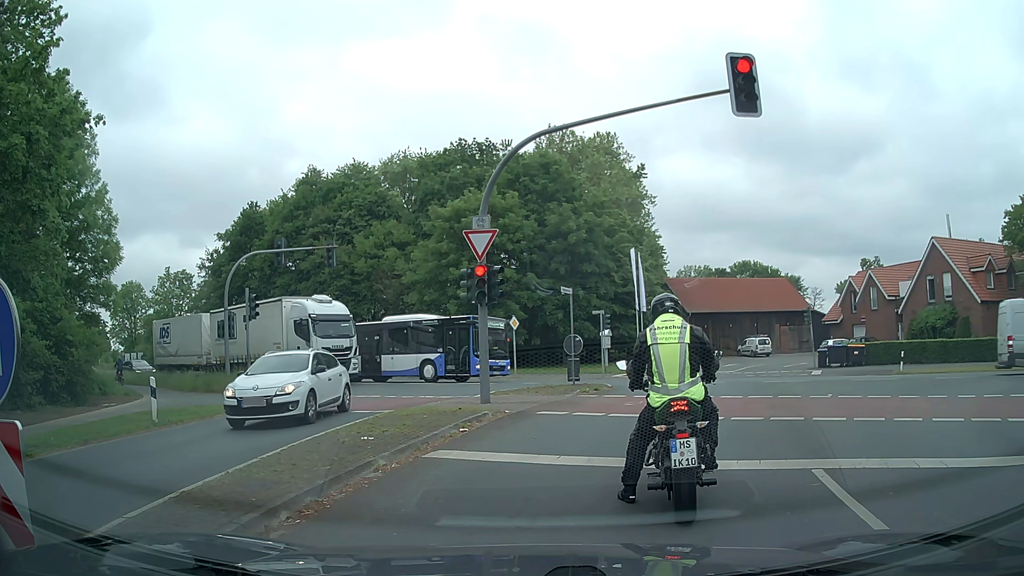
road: secondary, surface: asphalt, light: Day
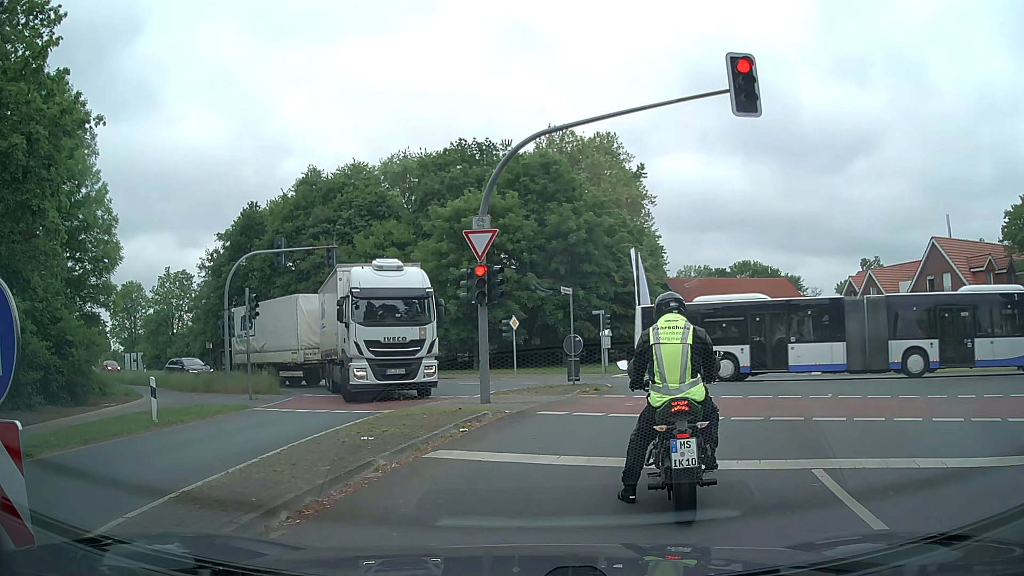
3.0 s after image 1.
(0.0, 0.0) m; 0°
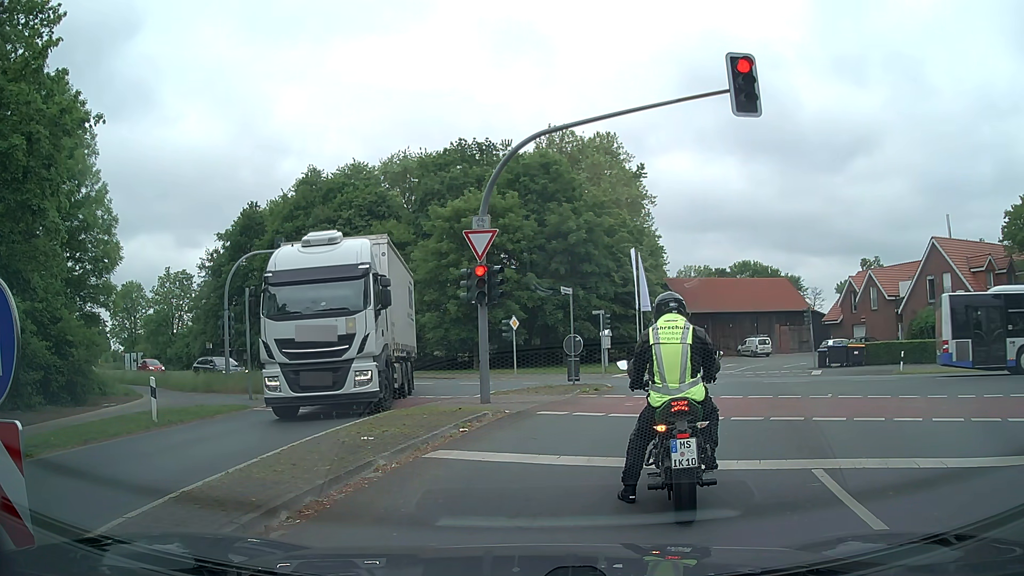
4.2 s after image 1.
(0.0, 0.0) m; 0°
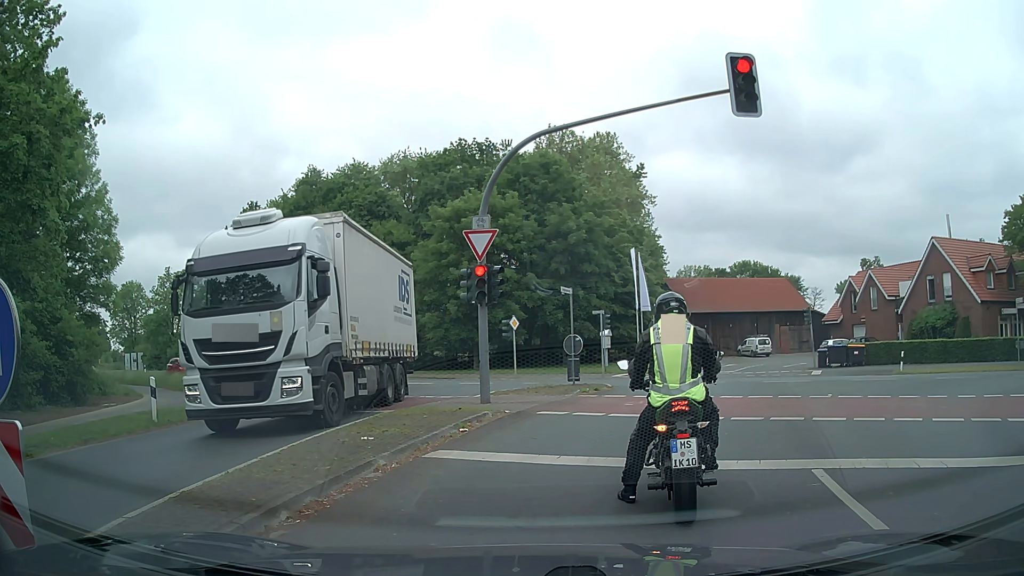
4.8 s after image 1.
(0.0, 0.0) m; 0°
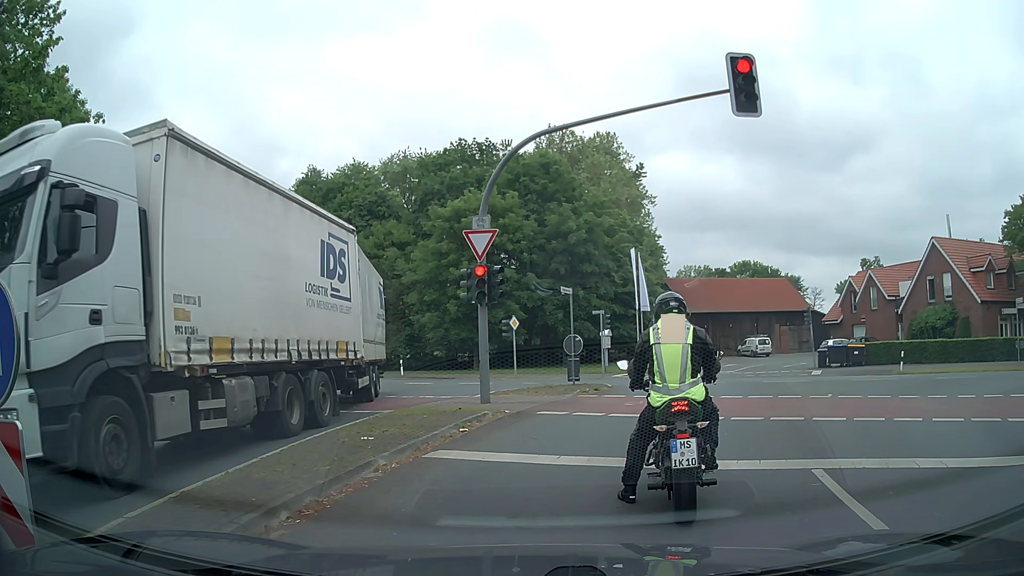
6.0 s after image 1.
(0.0, 0.0) m; 0°
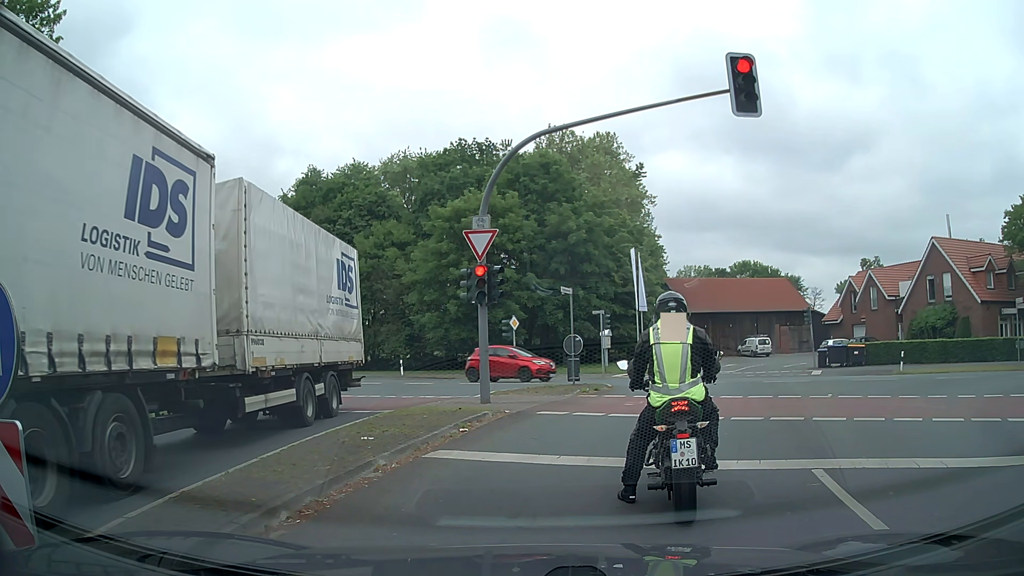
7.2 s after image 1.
(0.0, 0.0) m; 0°
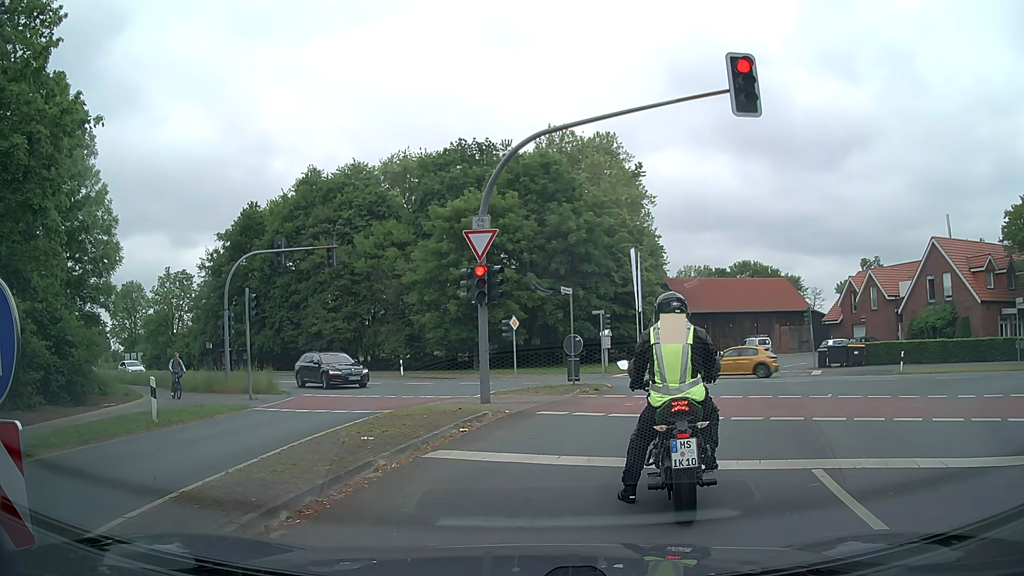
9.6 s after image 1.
(0.0, 0.0) m; 0°
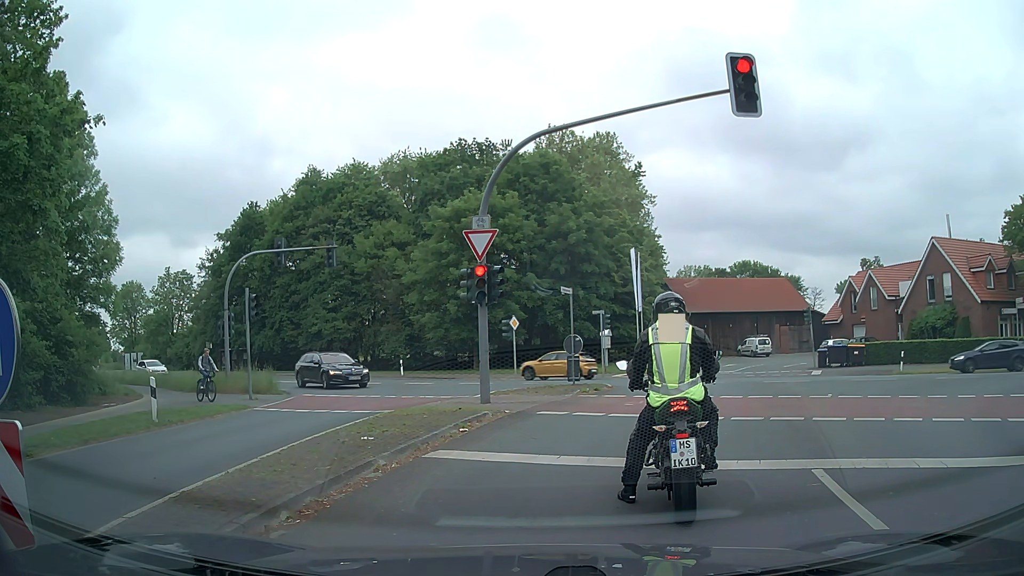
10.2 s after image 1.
(0.0, 0.0) m; 0°
